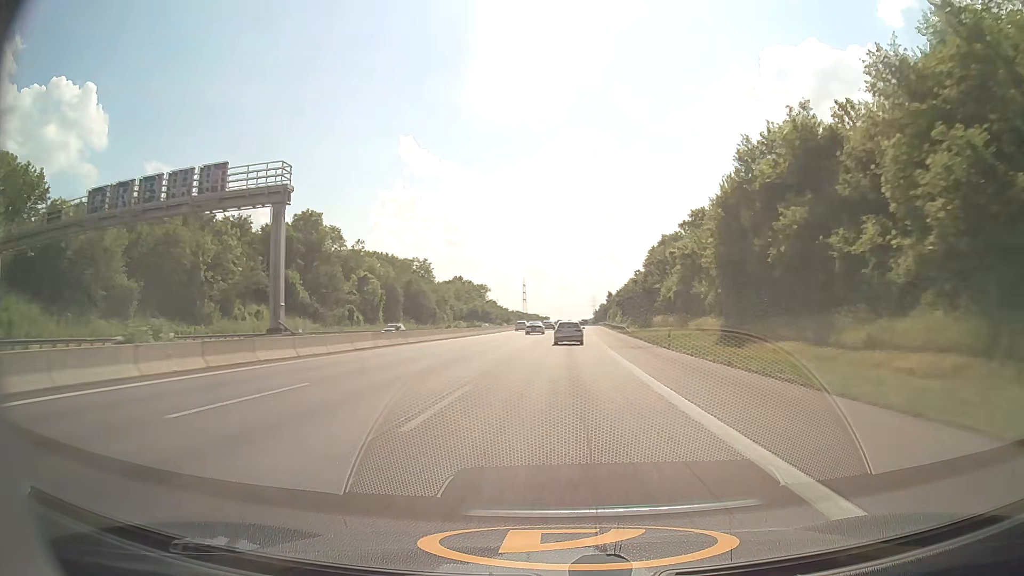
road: motorway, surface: asphalt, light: Day
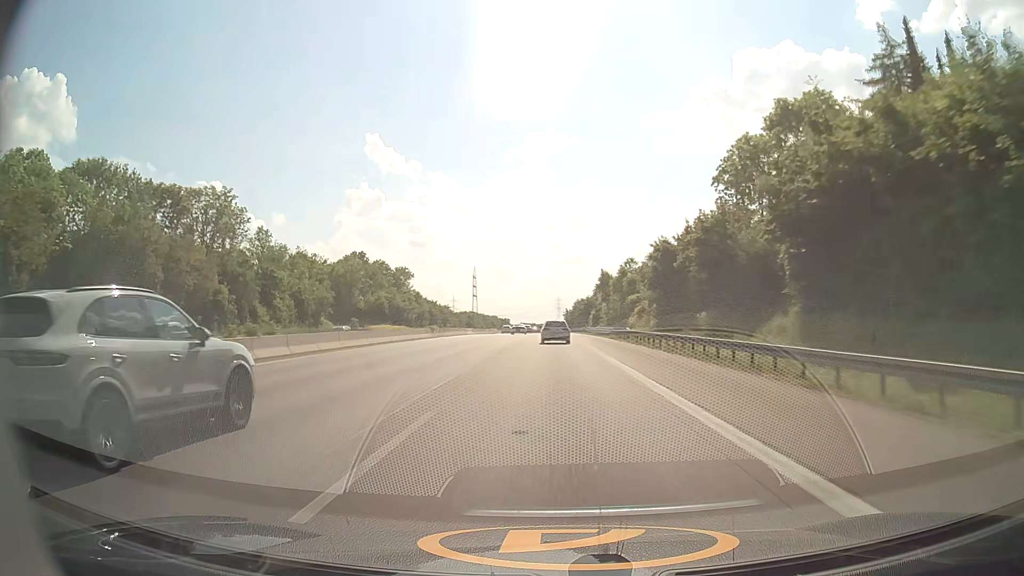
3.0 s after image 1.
(+3.0, +93.4) m; +3°
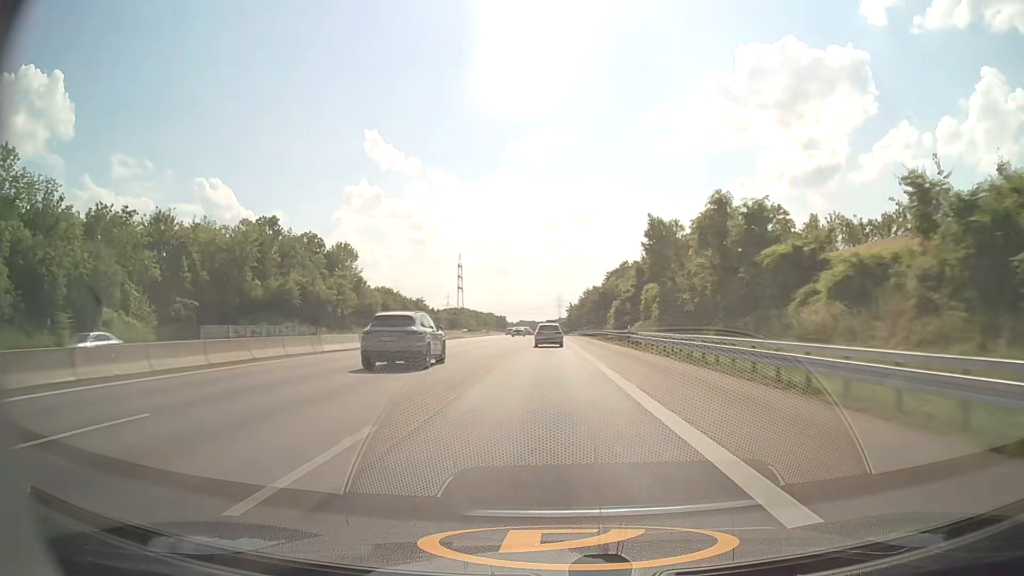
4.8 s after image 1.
(0.0, +55.0) m; 0°
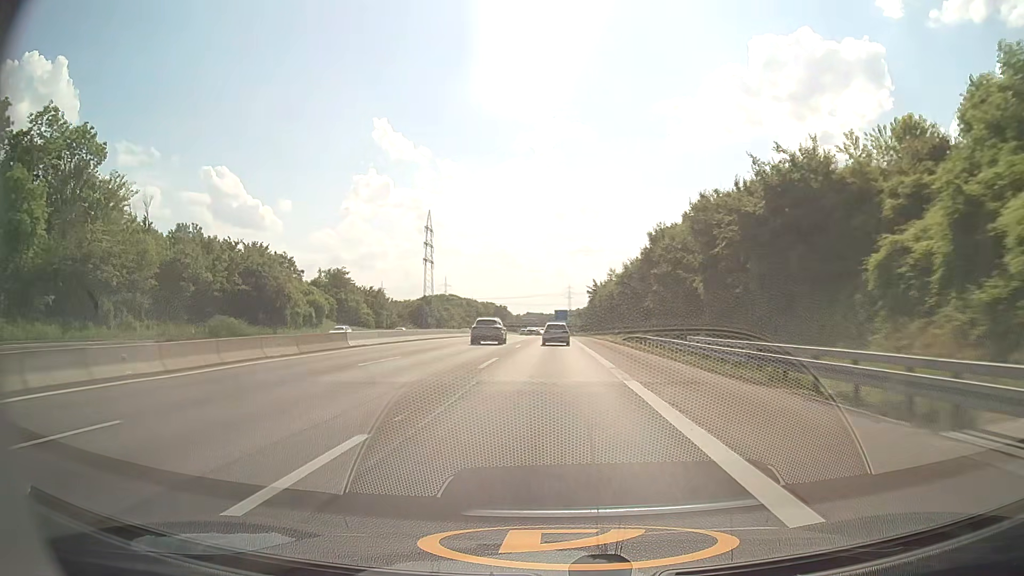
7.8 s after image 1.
(-0.7, +90.4) m; -1°
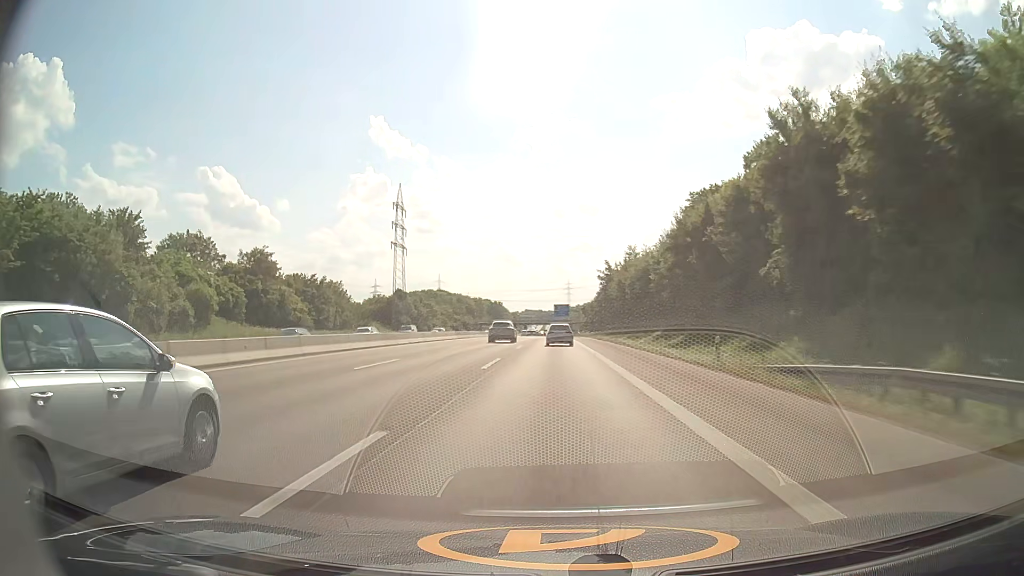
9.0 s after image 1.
(0.0, +35.9) m; 0°
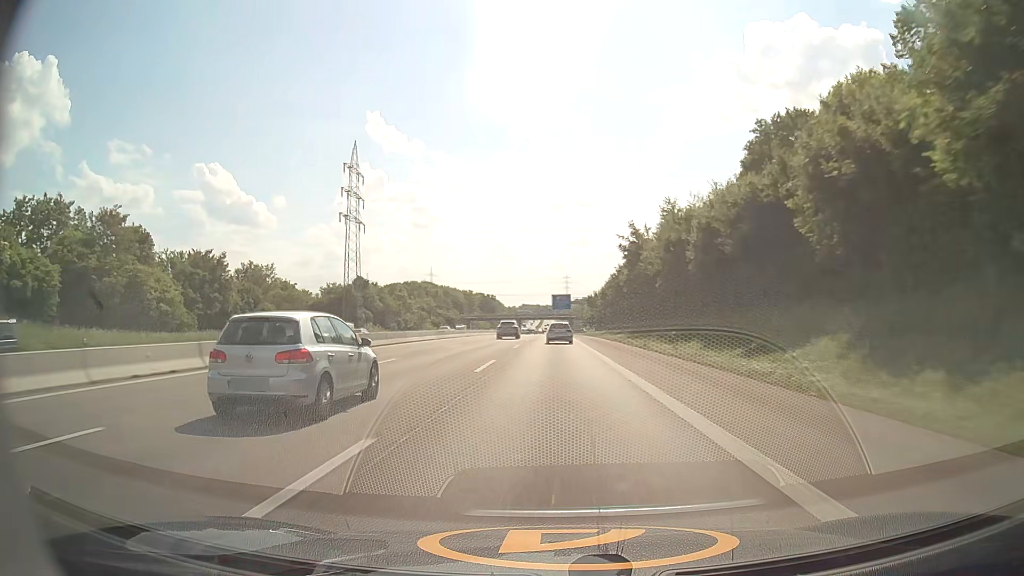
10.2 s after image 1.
(+0.1, +35.7) m; 0°
(0, +10) (0, +20) (0, +30) (0, +40) (0, +50) (0, +60) (0, +70) (0, +80) (0, +90) (0, +100) m
